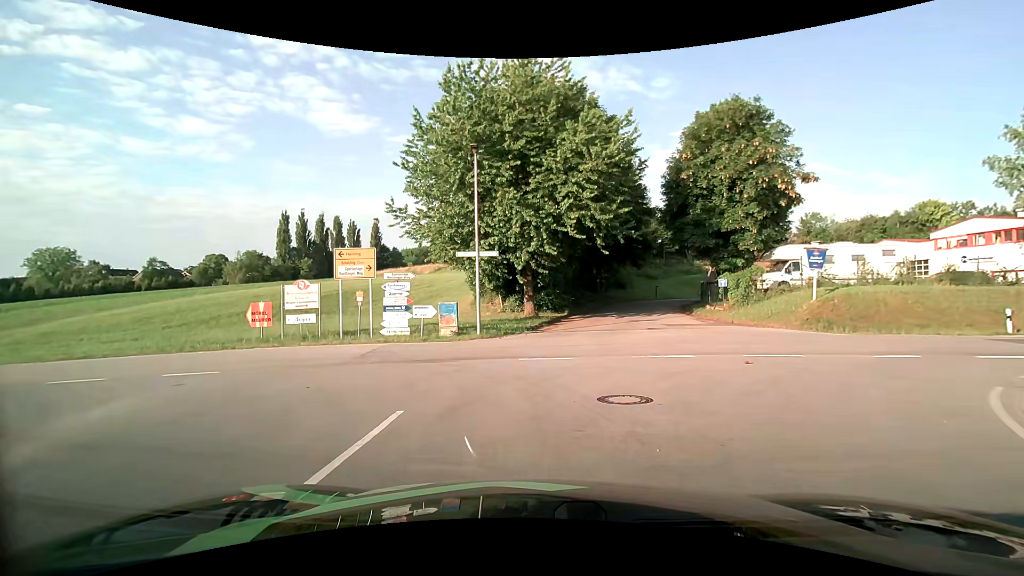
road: unclassified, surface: asphalt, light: Day
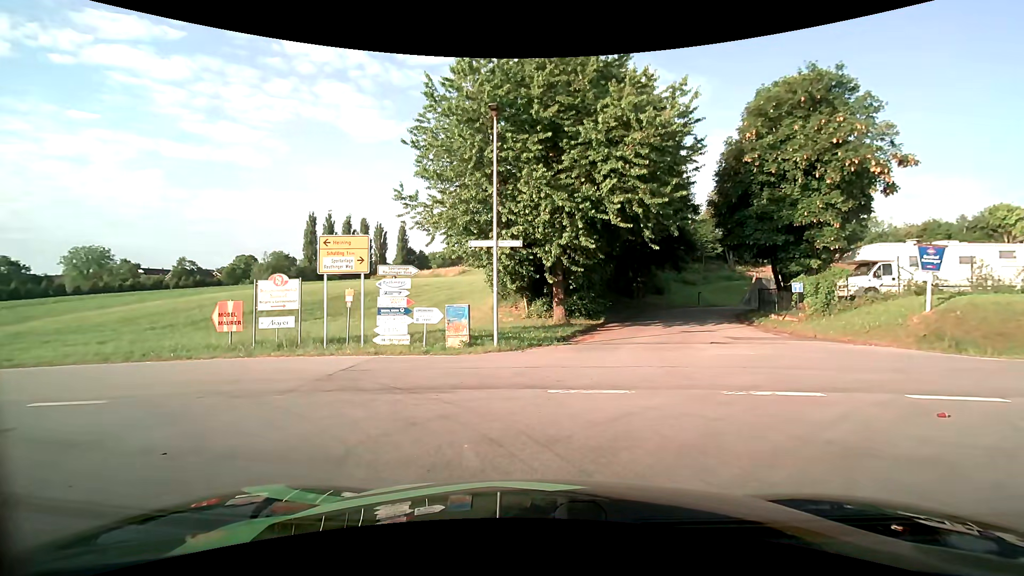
(-0.1, +4.2) m; -4°
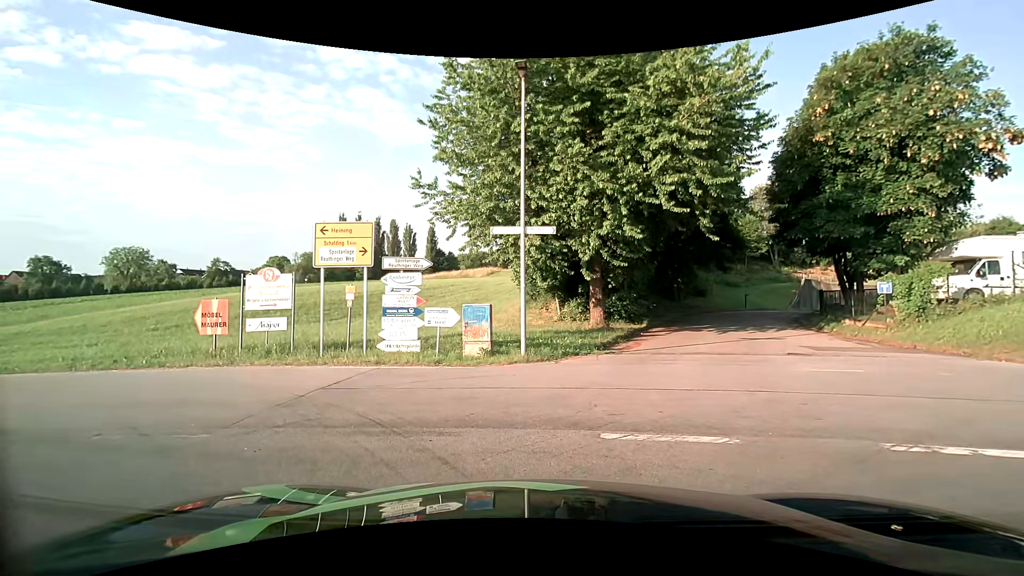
(0.0, +3.0) m; -2°
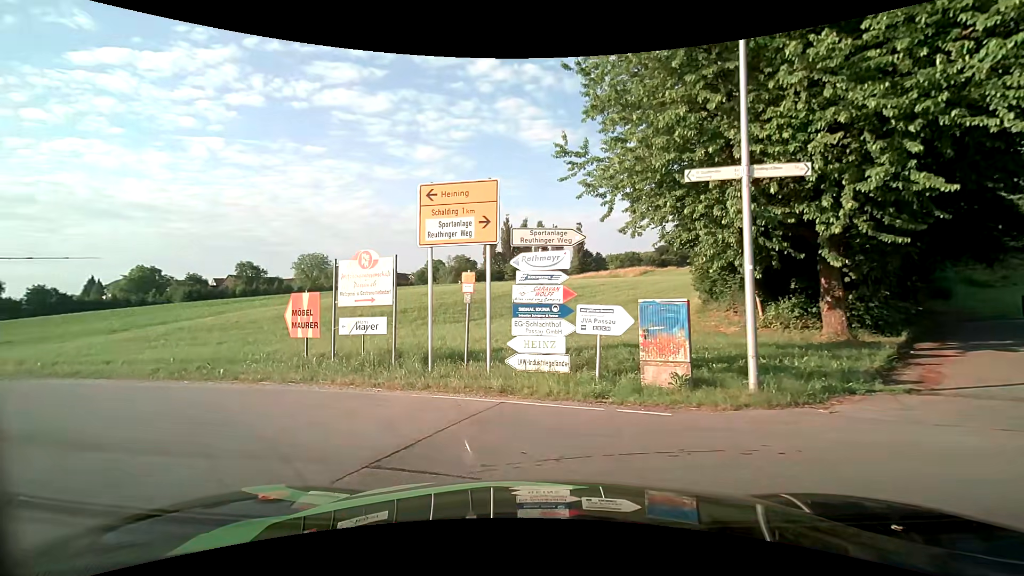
(-0.8, +5.2) m; -17°
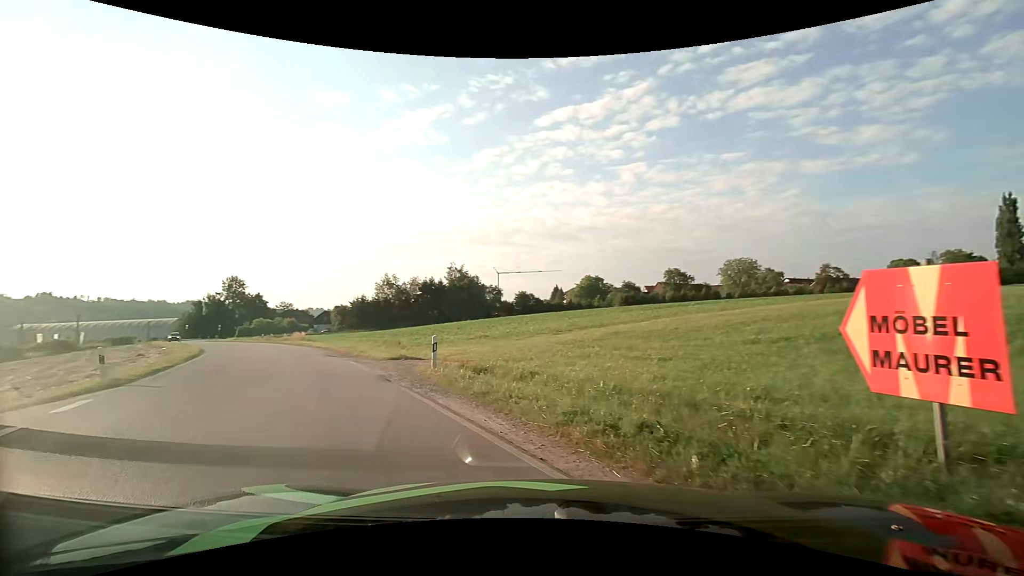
(-3.4, +7.3) m; -46°
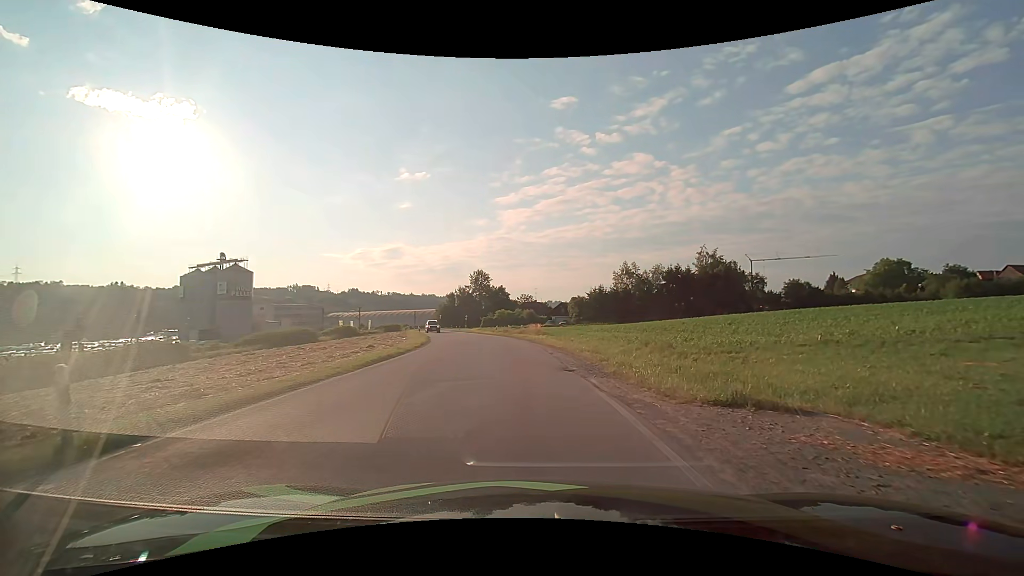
(-4.0, +11.2) m; -27°
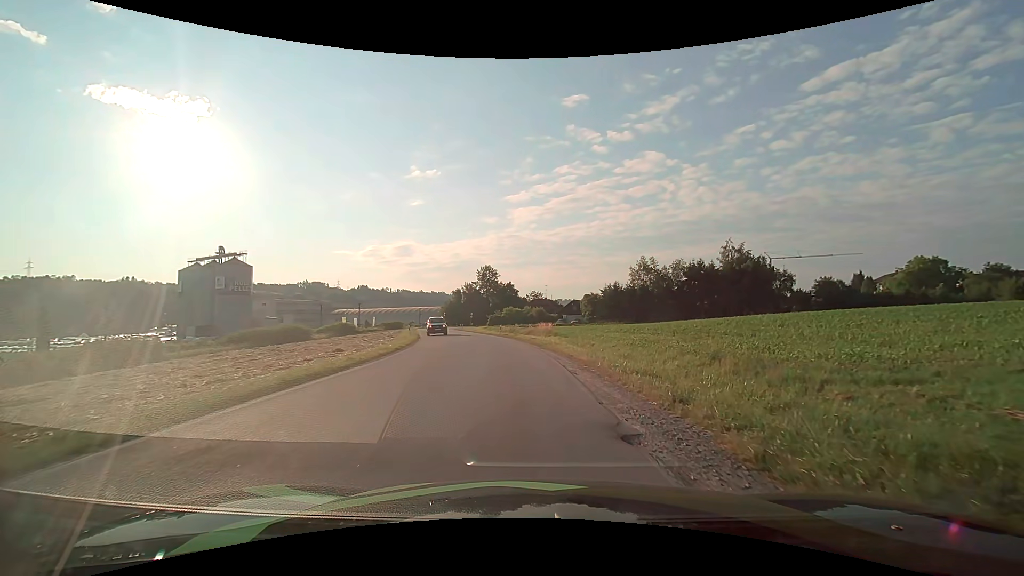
(-0.1, +7.8) m; -1°
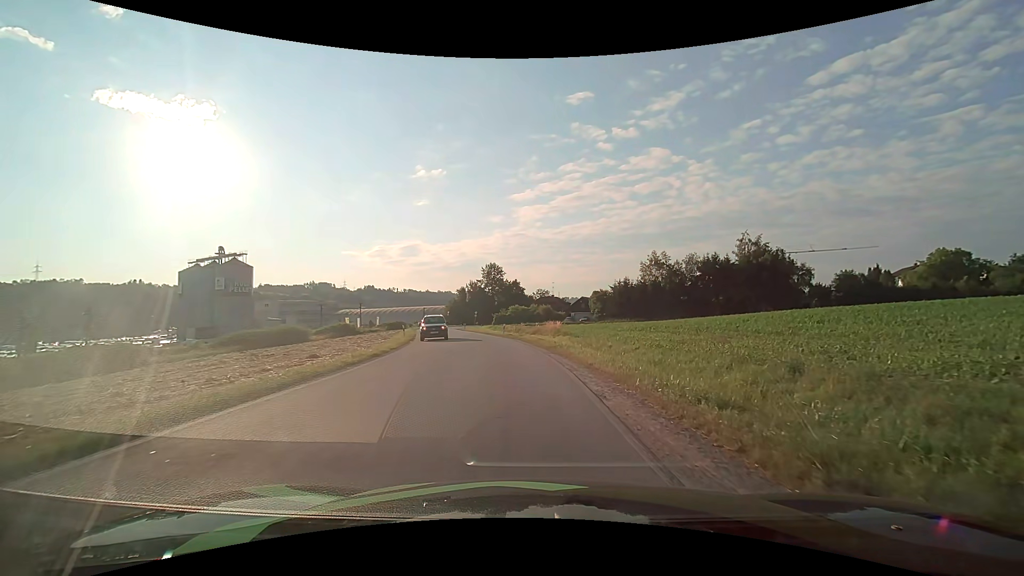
(-0.1, +4.3) m; -1°
(0, +10) (-1, +20) (-3, +30) (-5, +40) (-7, +49) (-10, +59) (-12, +69) (-14, +78) (-16, +88) (-17, +98) m
